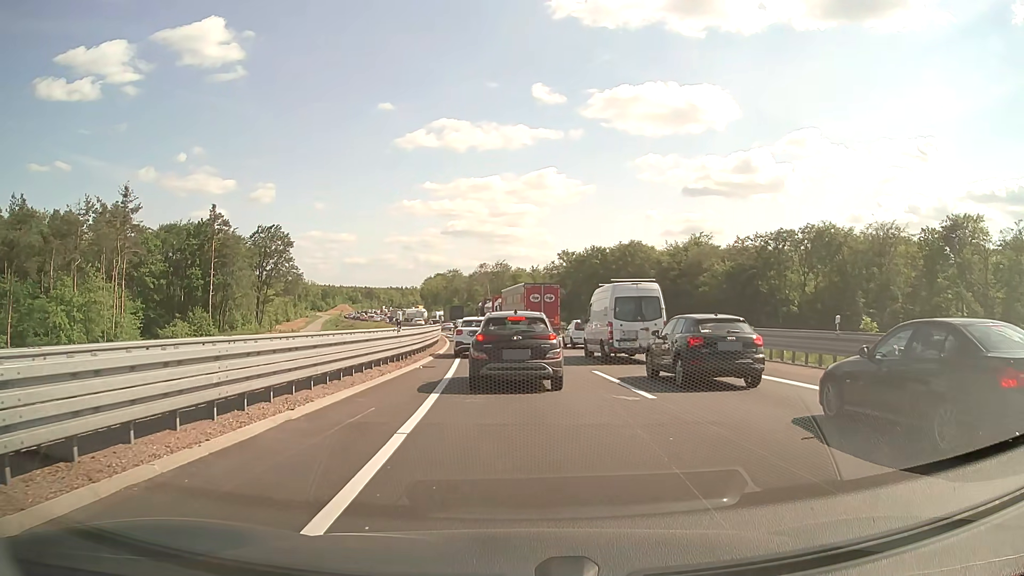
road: motorway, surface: asphalt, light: Day
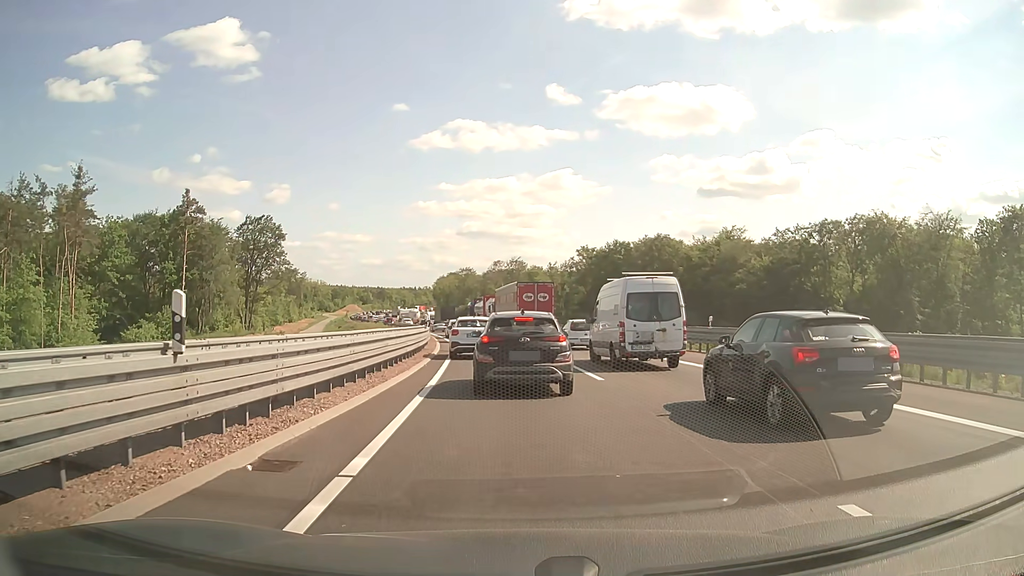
(-0.1, +13.8) m; -1°
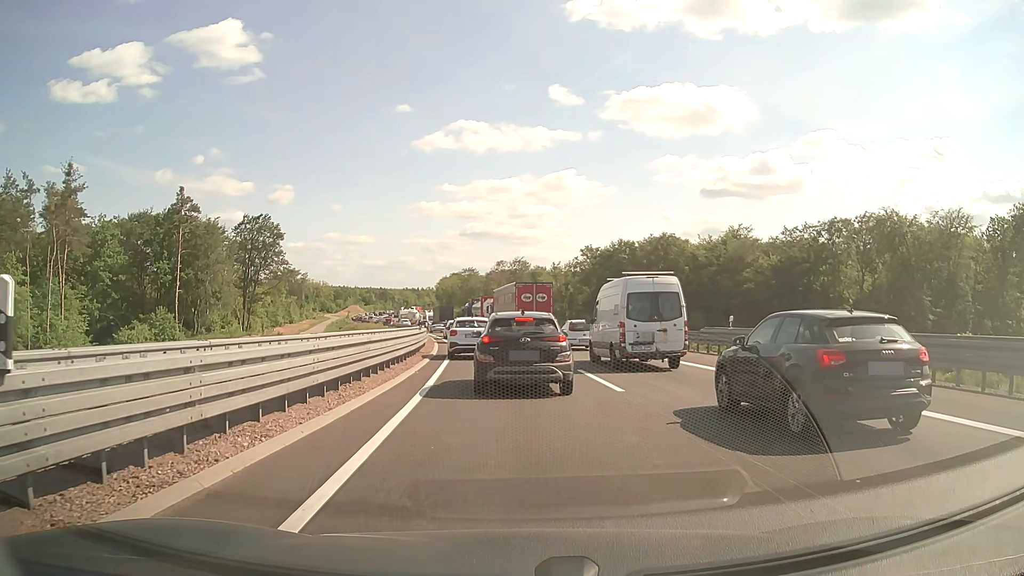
(0.0, +2.6) m; -1°
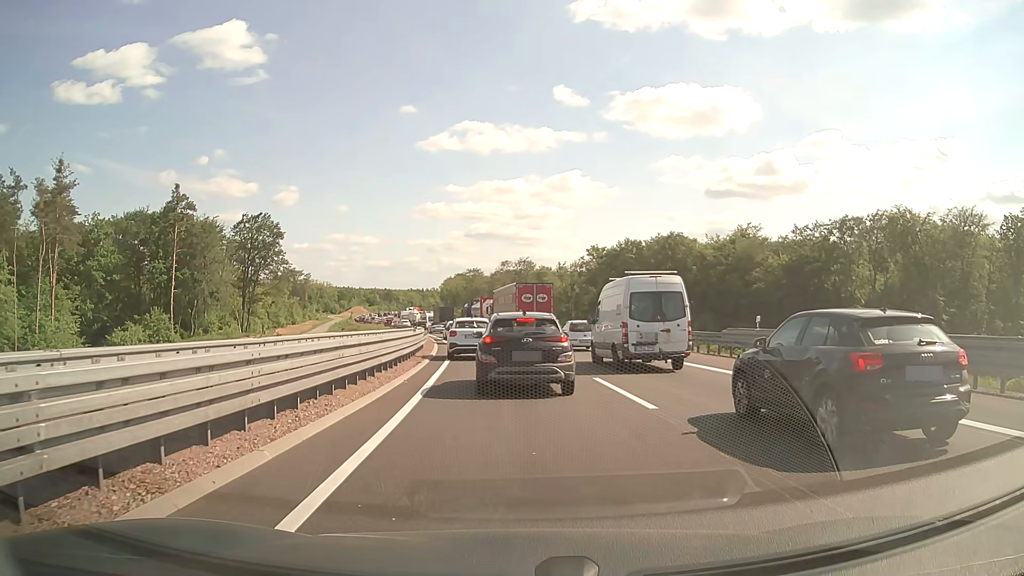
(0.0, +2.7) m; 0°
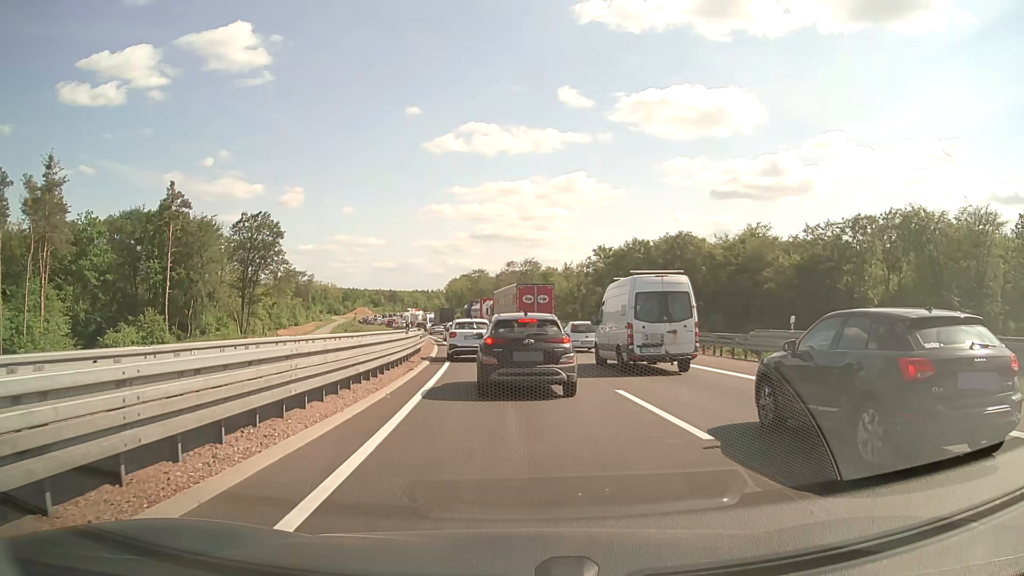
(0.0, +2.9) m; -1°
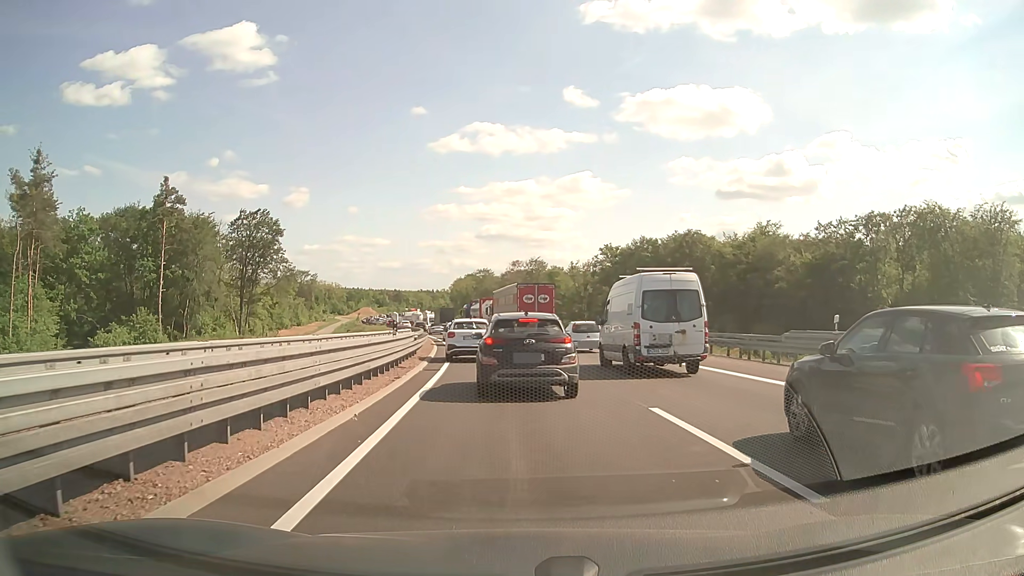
(0.0, +3.0) m; -1°
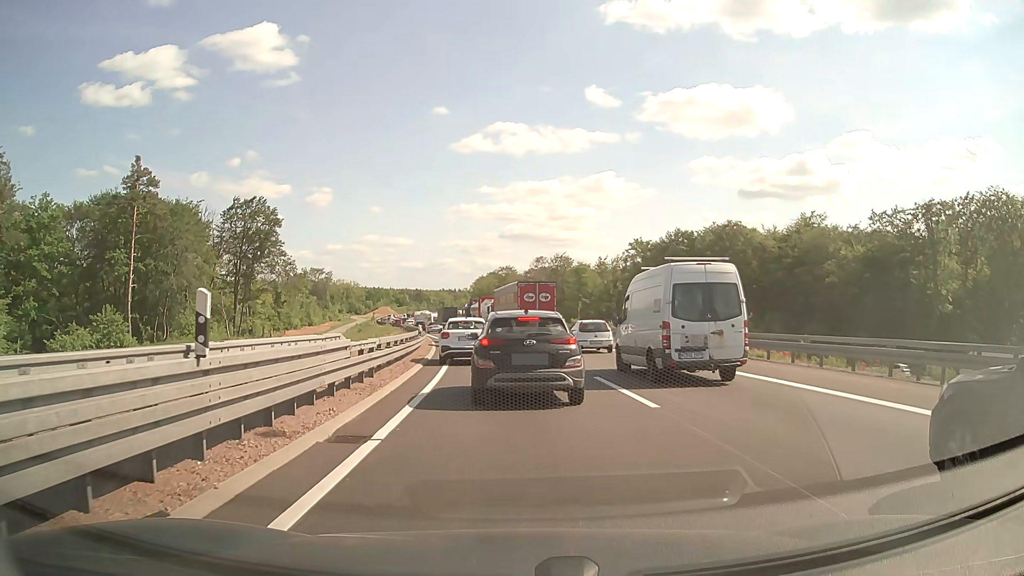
(-0.1, +11.9) m; -2°
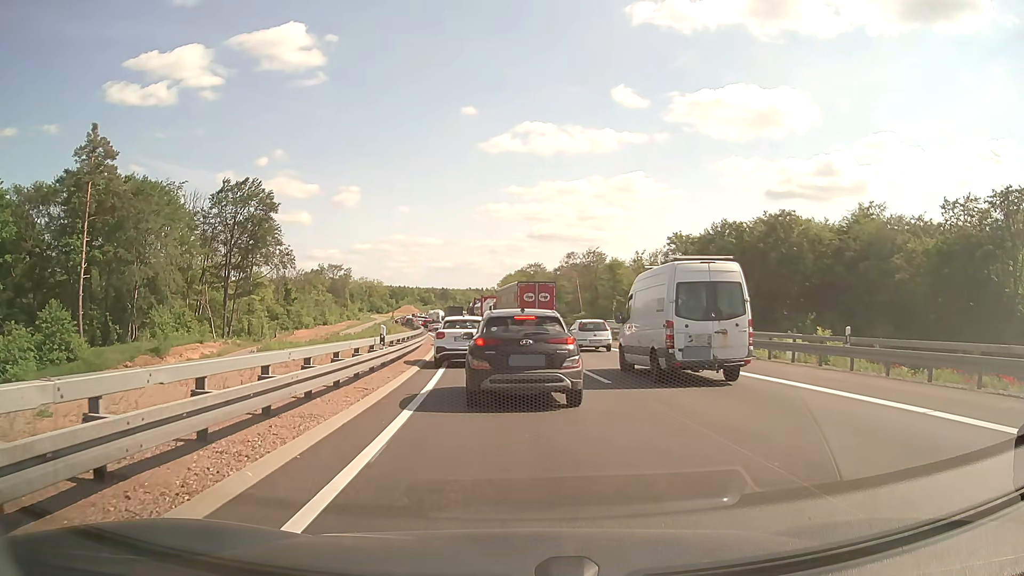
(-0.3, +13.6) m; -2°
(0, +10) (-1, +20) (-1, +30) (-2, +40) (-4, +50) (-5, +60) (-7, +70) (-9, +79) (-11, +89) (-13, +99) m
